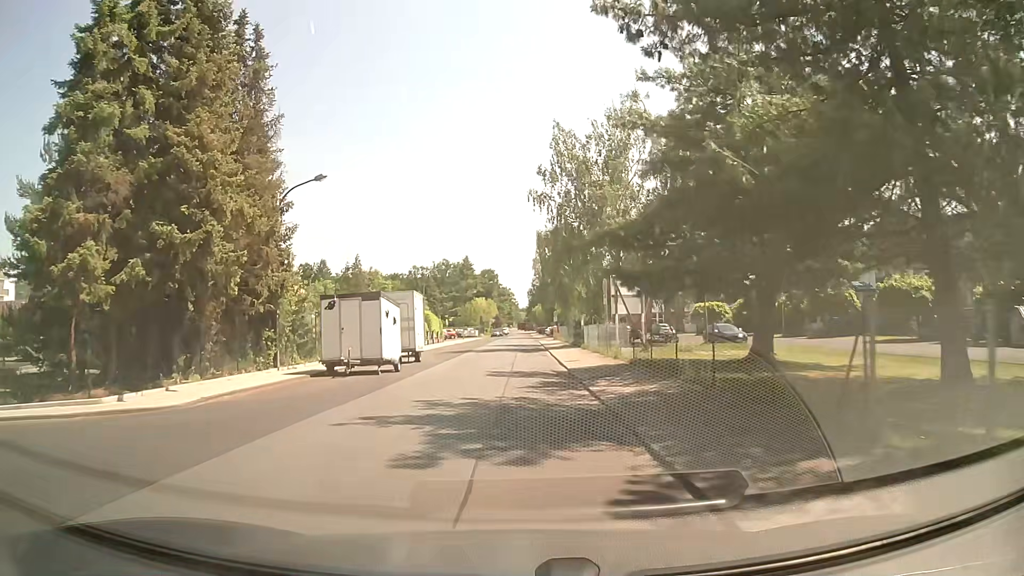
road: unclassified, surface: asphalt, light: Day
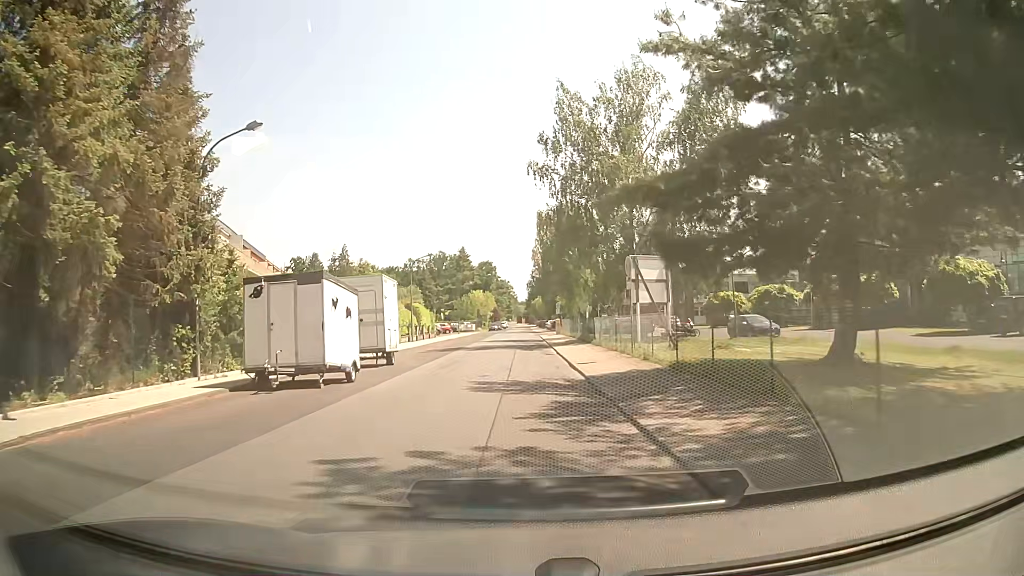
(0.0, +6.2) m; +1°
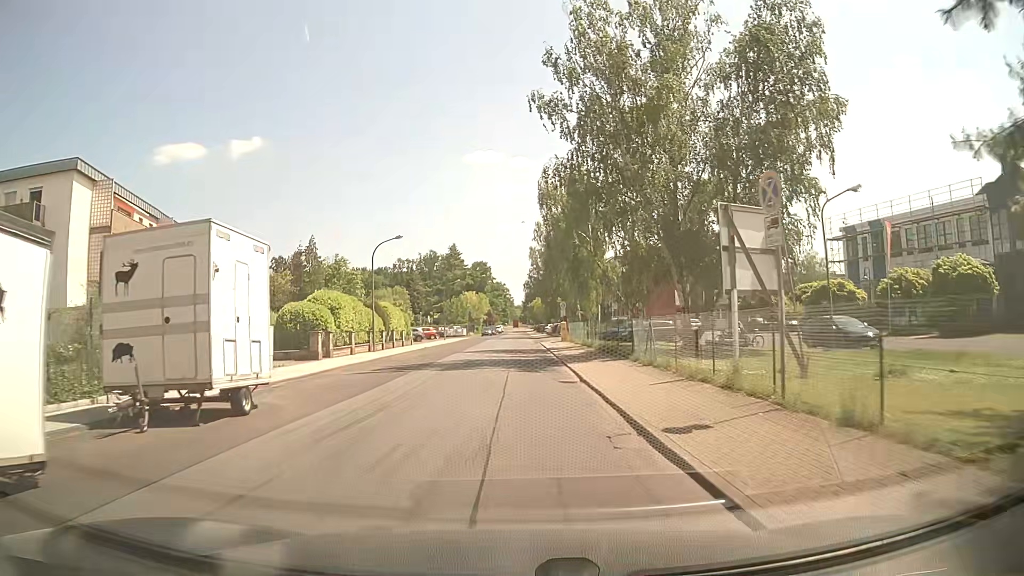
(-0.1, +12.6) m; -1°
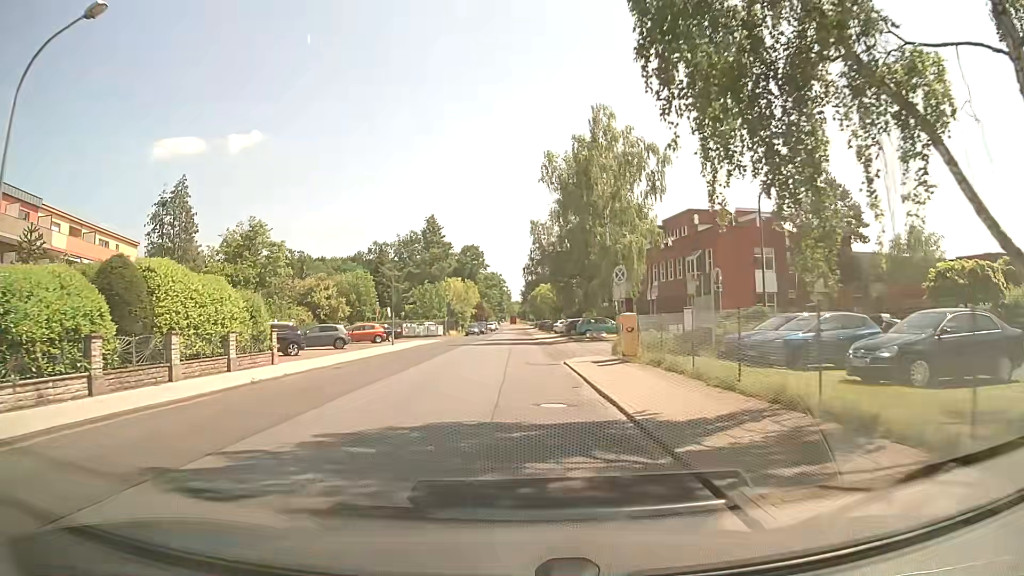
(+0.6, +30.3) m; +2°
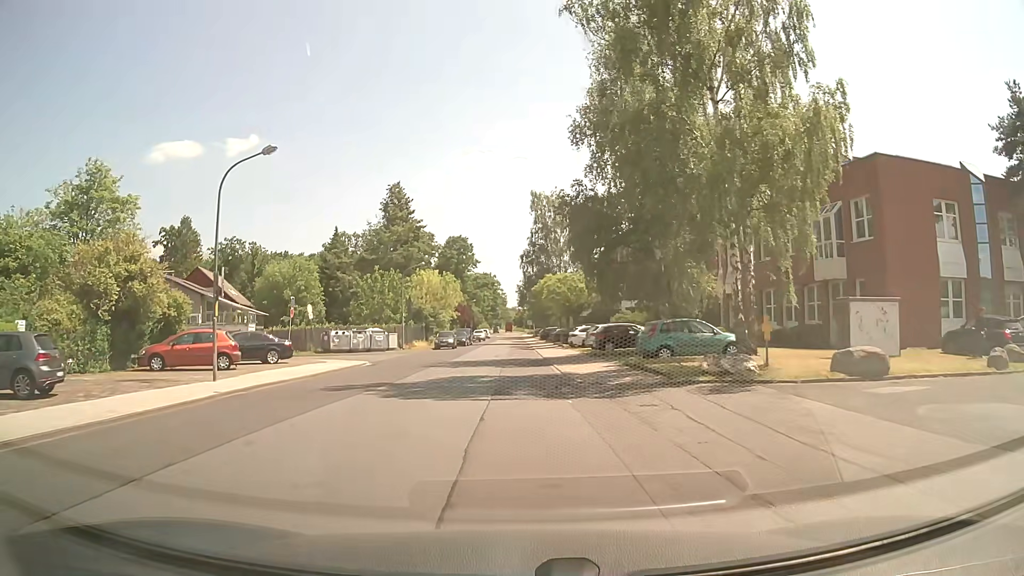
(-0.1, +27.1) m; 0°
(0, +10) (0, +20) (0, +30) (0, +40) (0, +50) (0, +60) (0, +70) (0, +80) (0, +90) (0, +100) m
